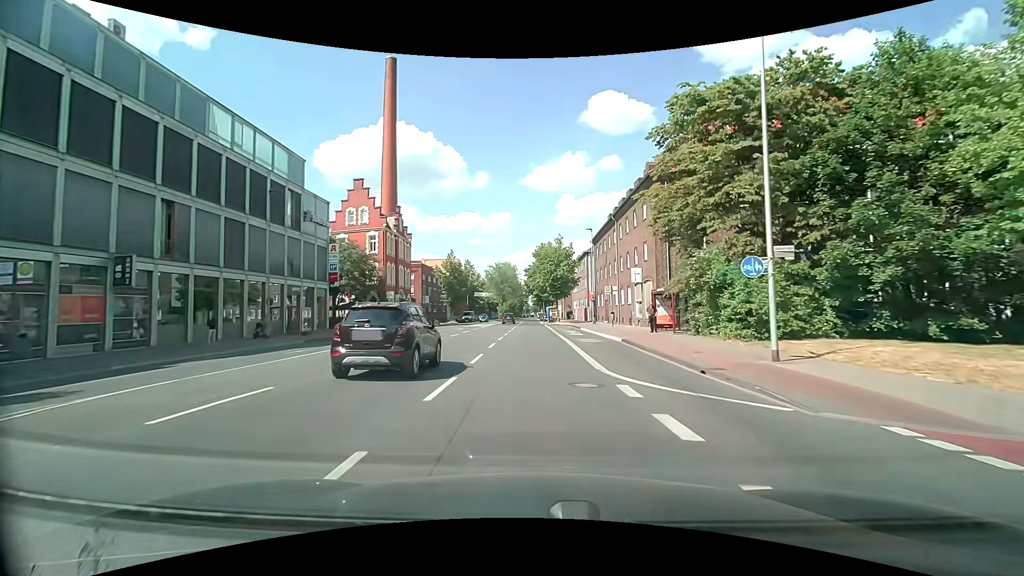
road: secondary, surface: asphalt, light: Day
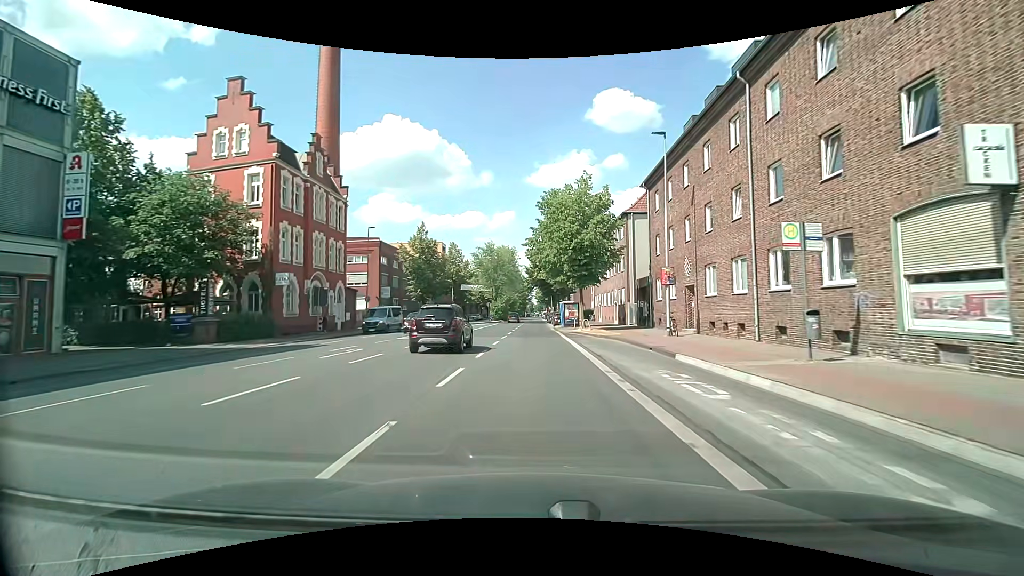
(0.0, +28.9) m; 0°
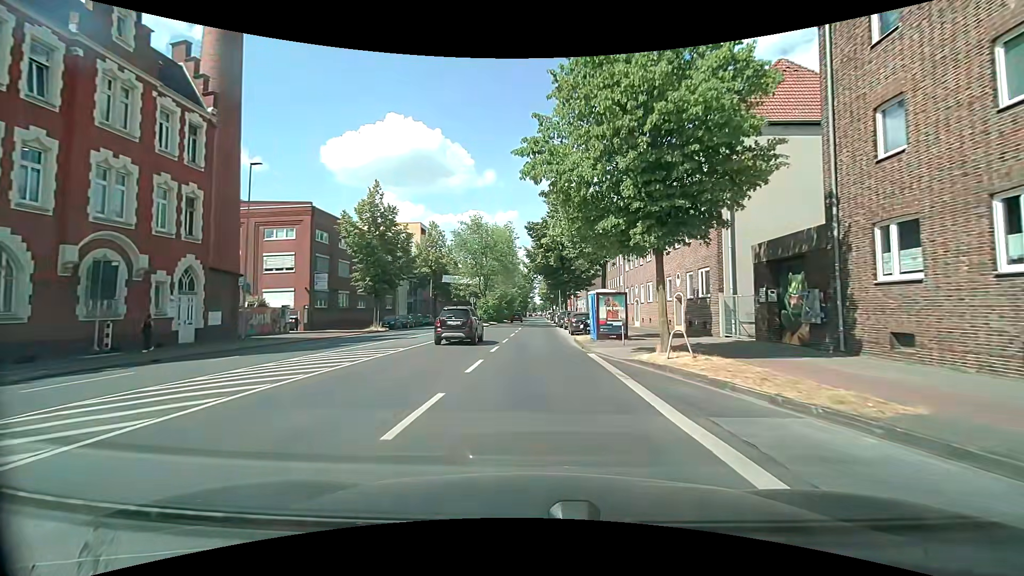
(-0.1, +21.8) m; 0°
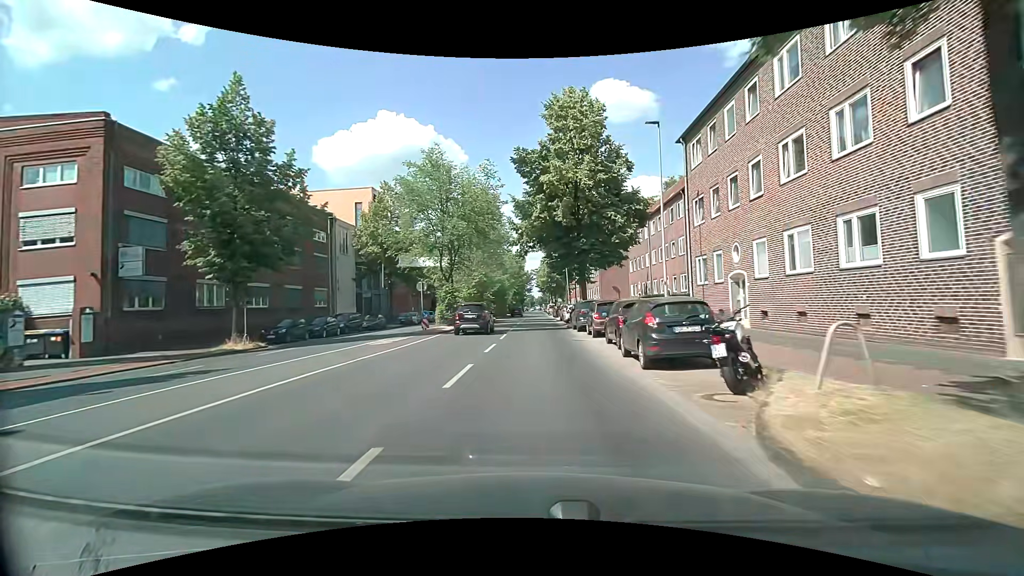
(+0.1, +22.0) m; +1°
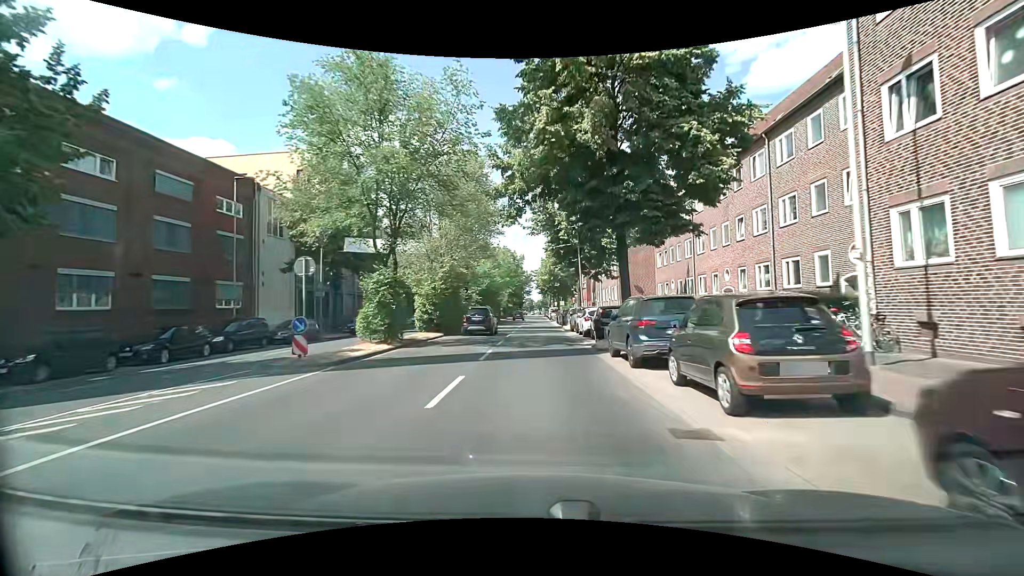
(-0.1, +14.7) m; 0°
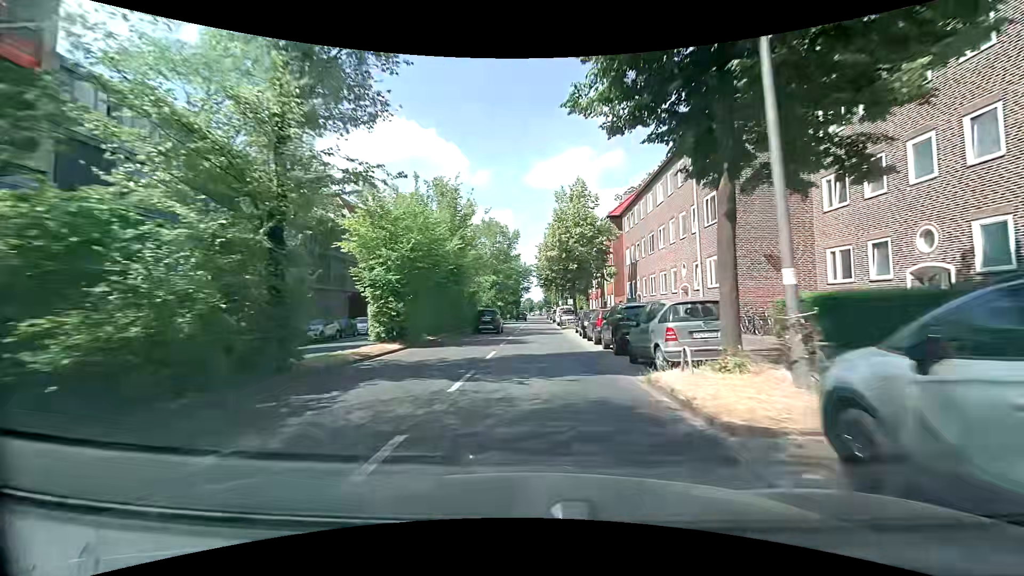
(+0.2, +29.5) m; +1°
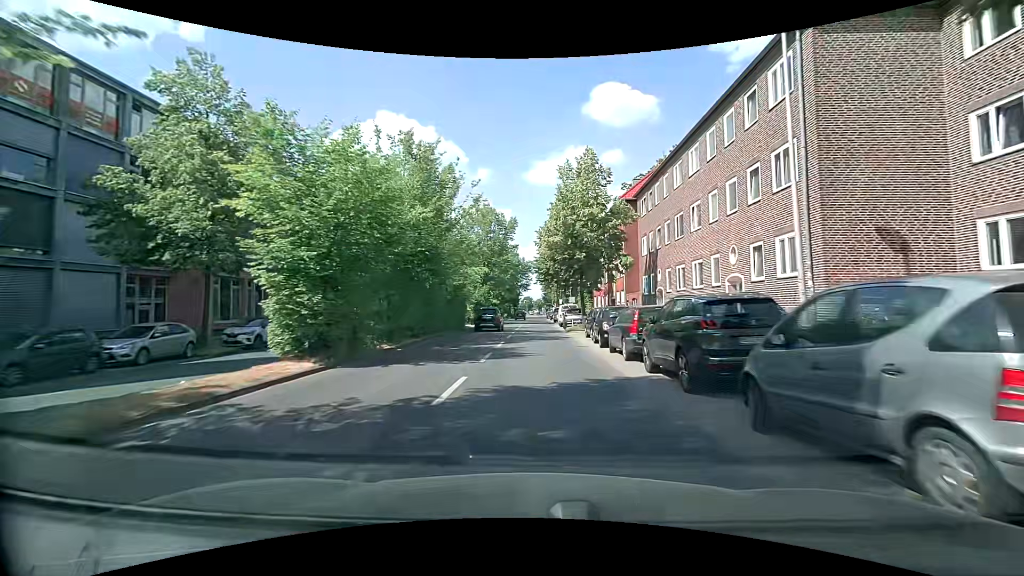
(-0.1, +7.4) m; -1°
